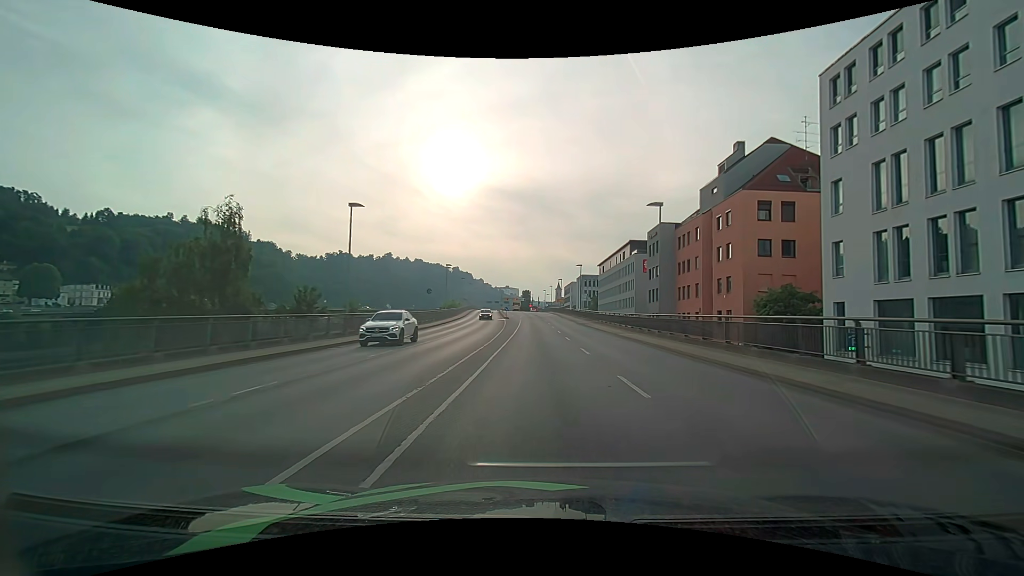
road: primary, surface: asphalt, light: Day
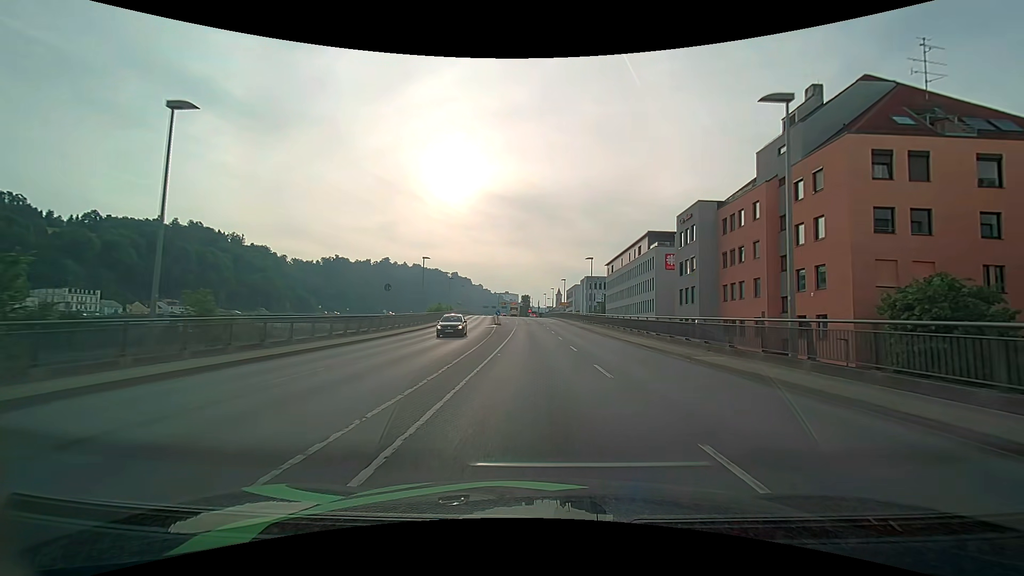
(+0.1, +15.1) m; 0°
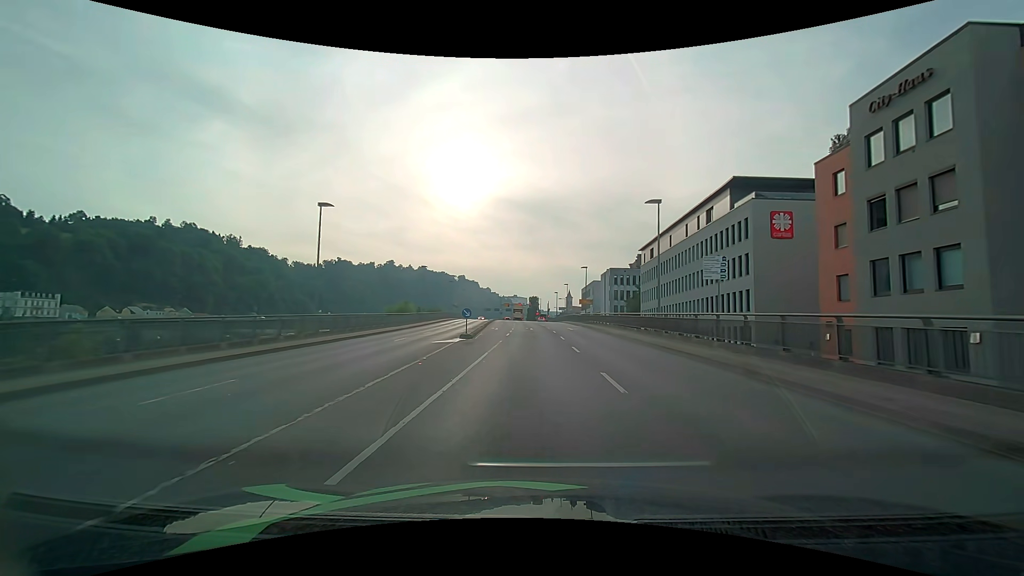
(-0.1, +29.9) m; -1°
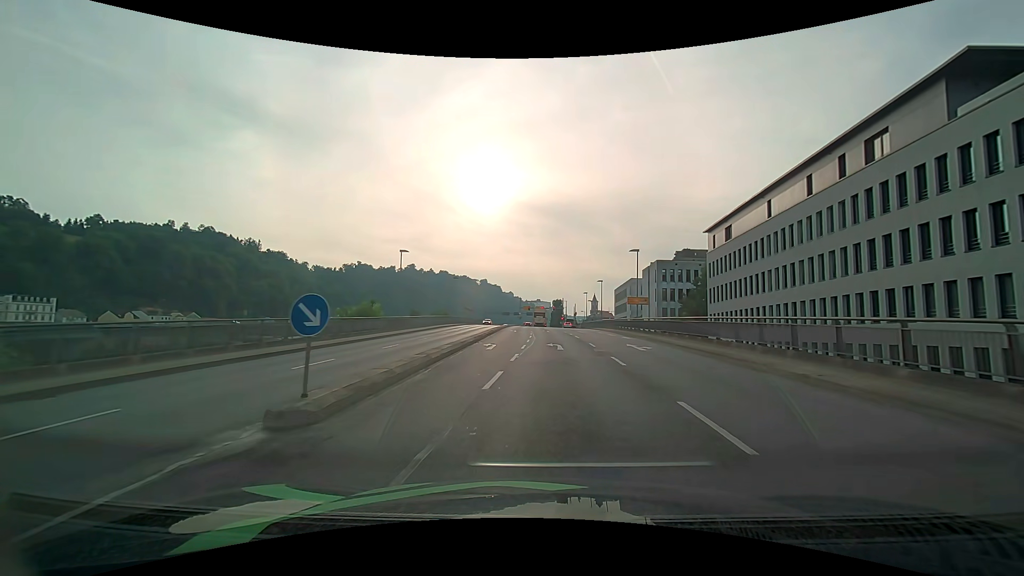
(-0.4, +21.5) m; -3°
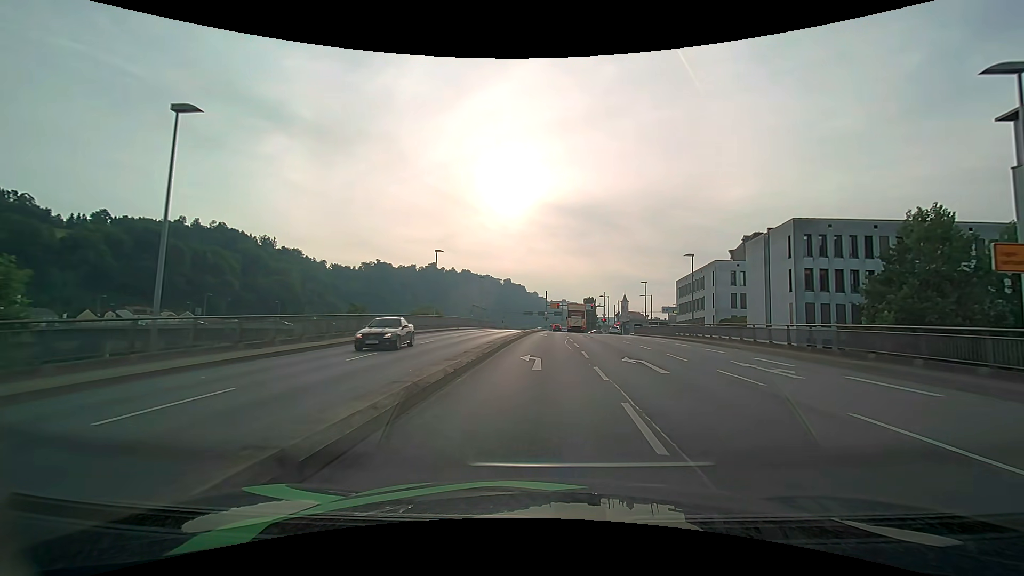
(-1.4, +34.7) m; -3°
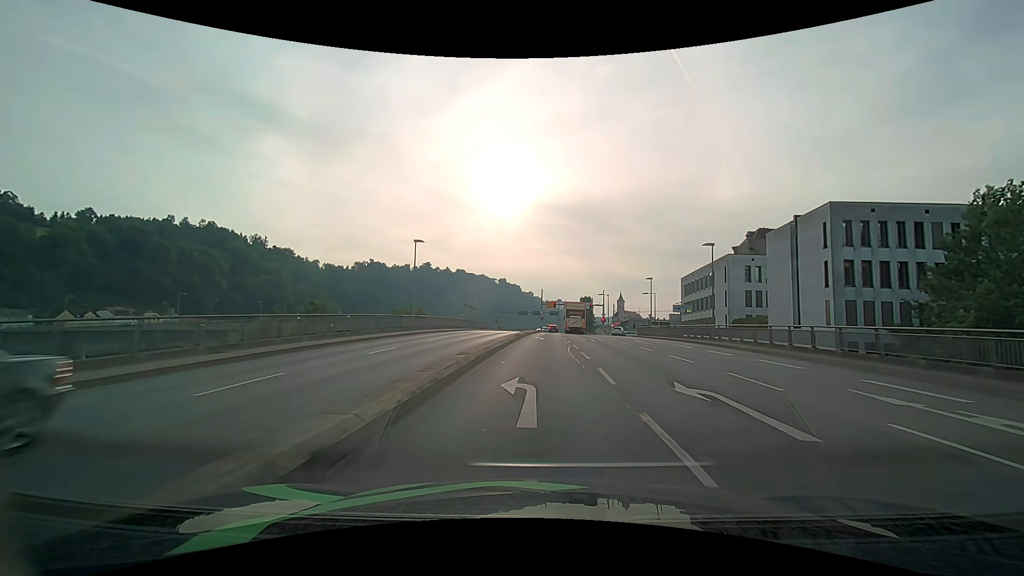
(0.0, +6.7) m; +1°
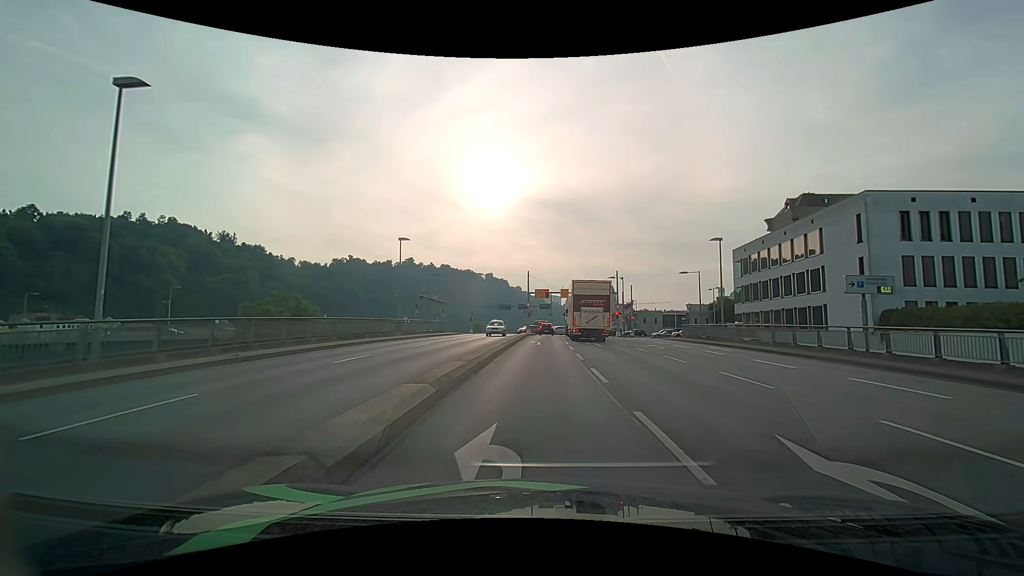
(+0.4, +29.6) m; +2°
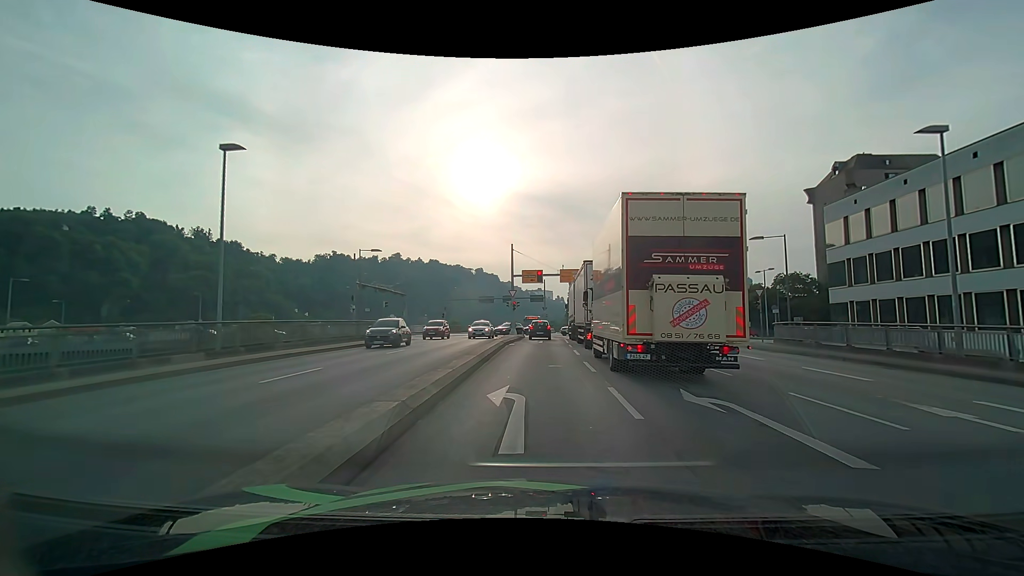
(+0.1, +21.4) m; +1°
